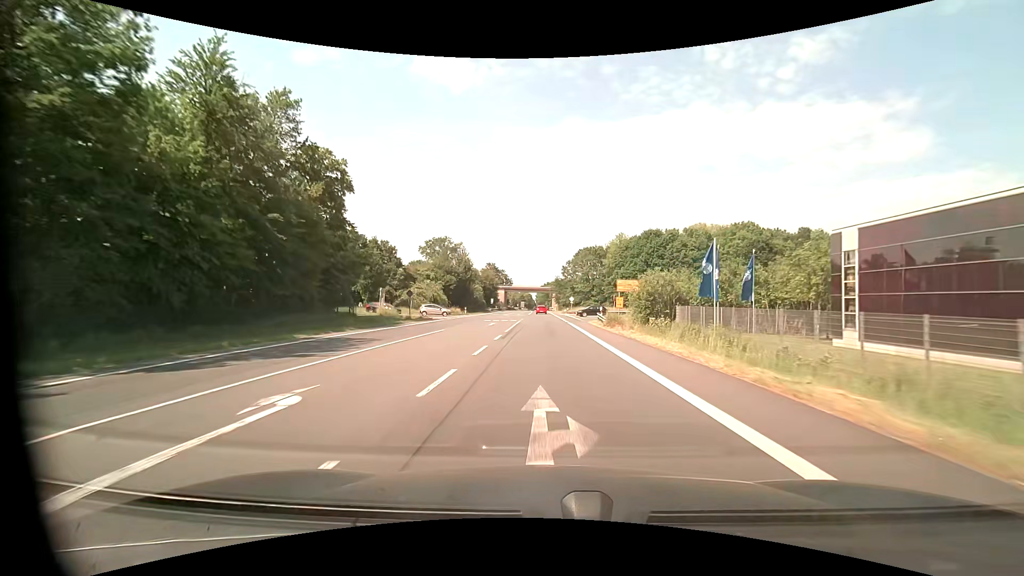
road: primary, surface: asphalt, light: Day
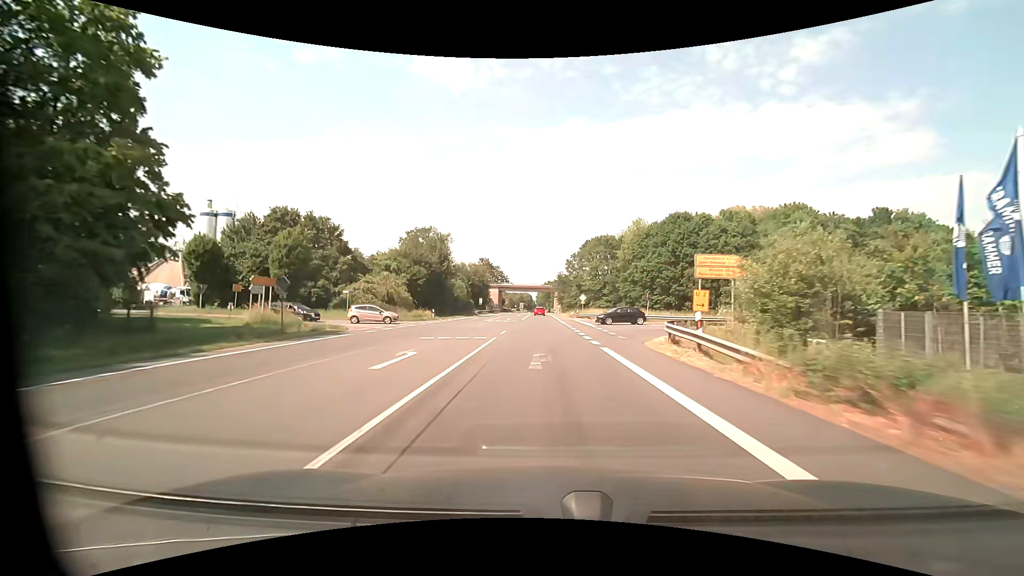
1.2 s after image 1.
(0.0, +22.9) m; 0°
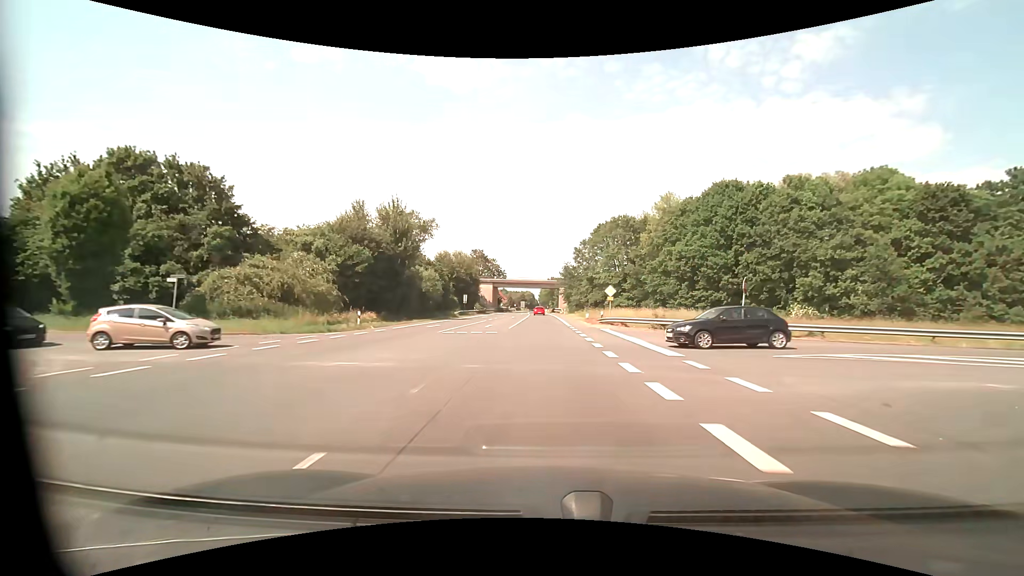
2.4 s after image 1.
(-0.1, +22.6) m; -1°
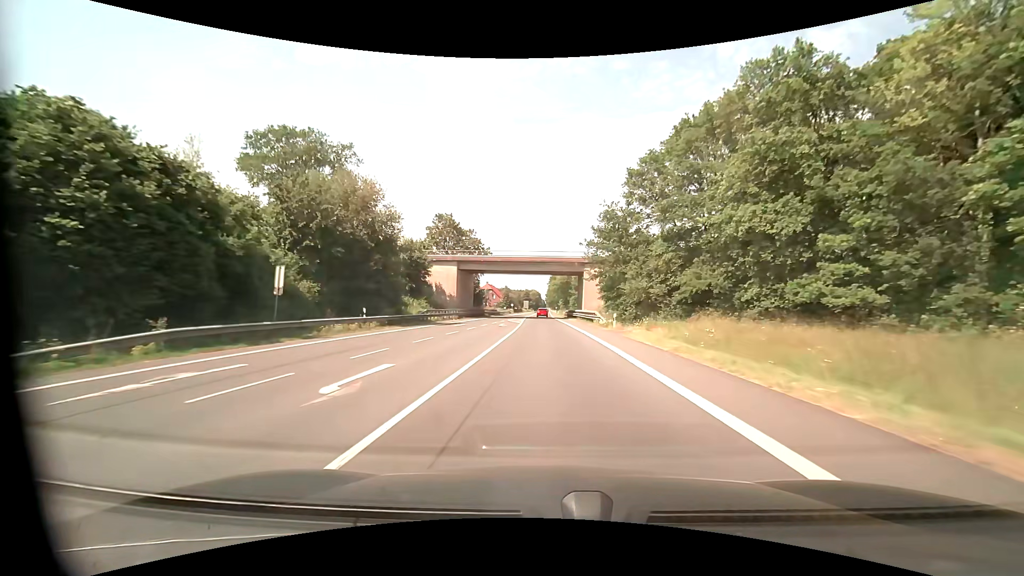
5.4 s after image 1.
(-0.4, +56.0) m; -1°
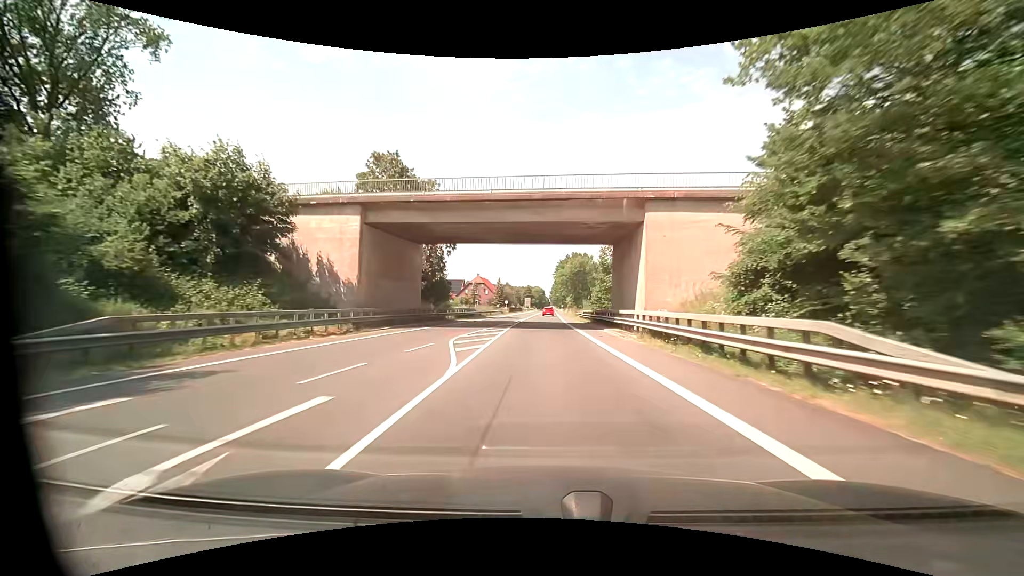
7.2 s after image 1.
(-0.2, +34.4) m; -1°
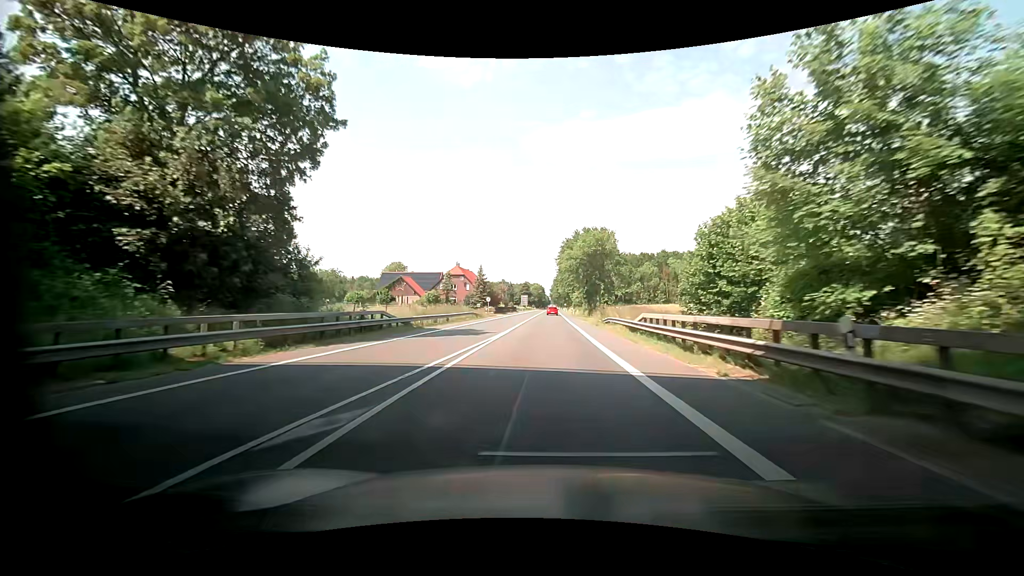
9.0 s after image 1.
(+0.1, +34.3) m; 0°
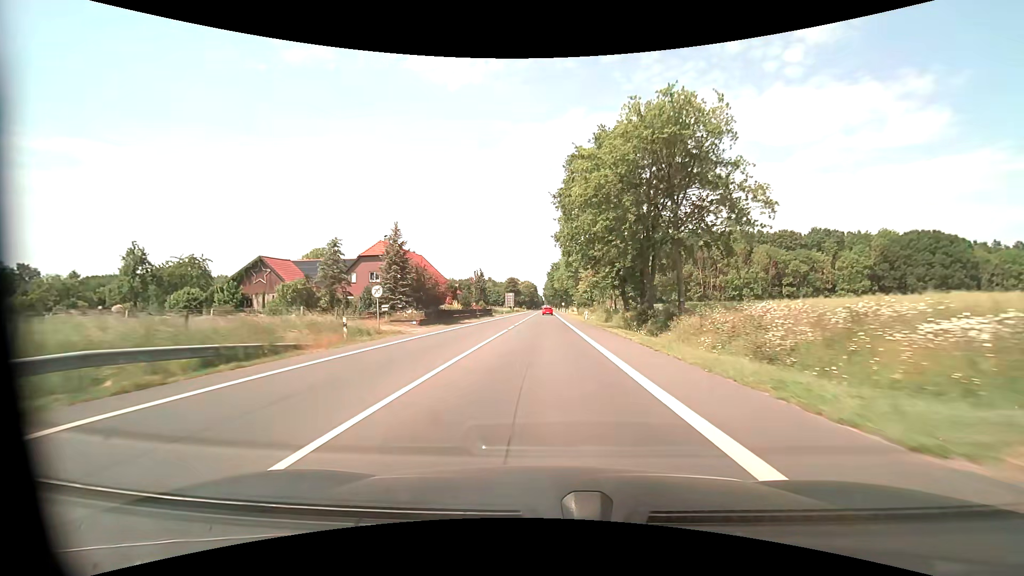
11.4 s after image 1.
(+0.7, +45.6) m; +1°
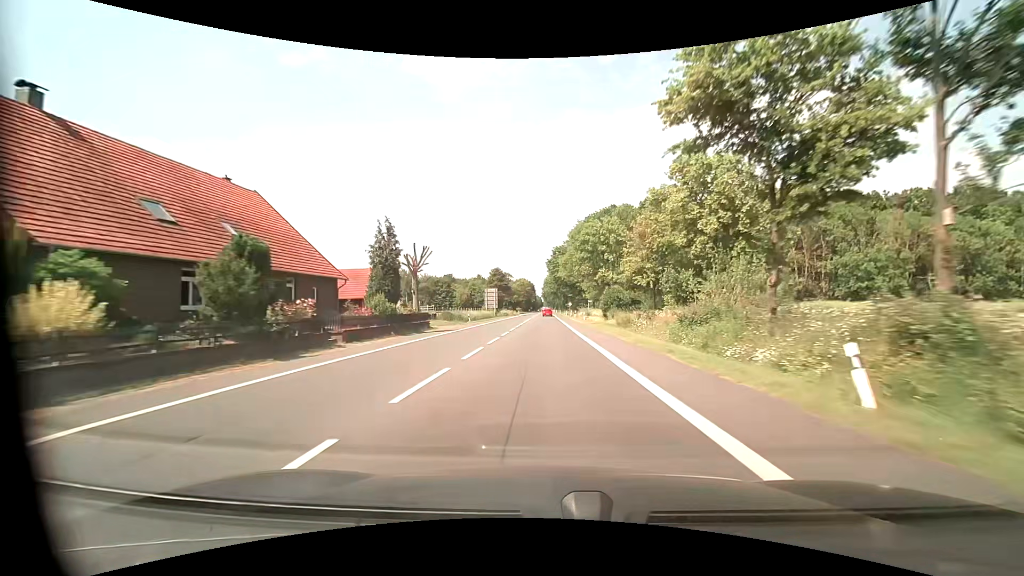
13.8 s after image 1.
(-0.1, +47.6) m; 0°
(0, +10) (0, +20) (0, +30) (0, +40) (0, +50) (0, +60) (0, +70) (-1, +80) (-1, +90) (-1, +100) m
